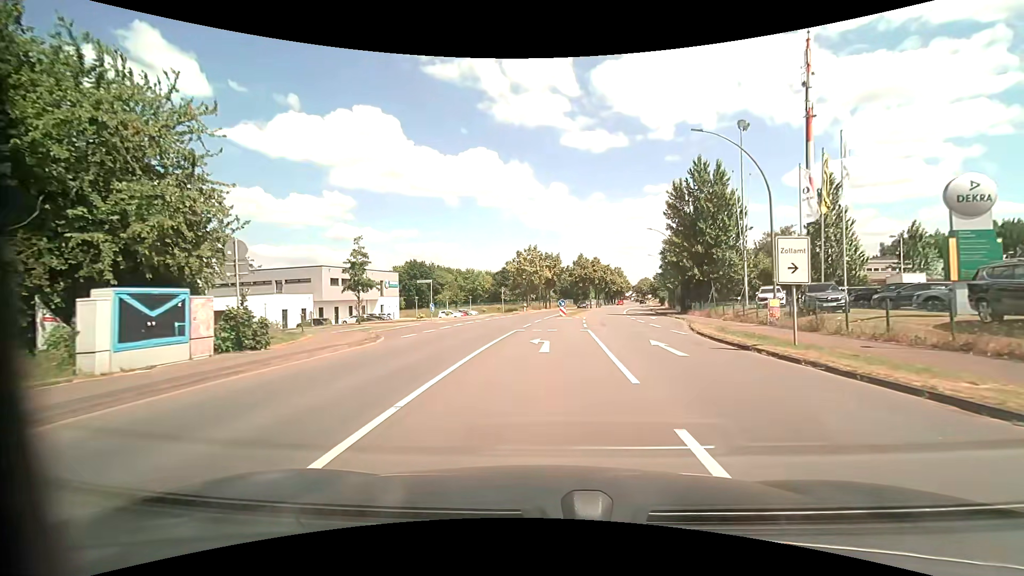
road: primary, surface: asphalt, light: Day
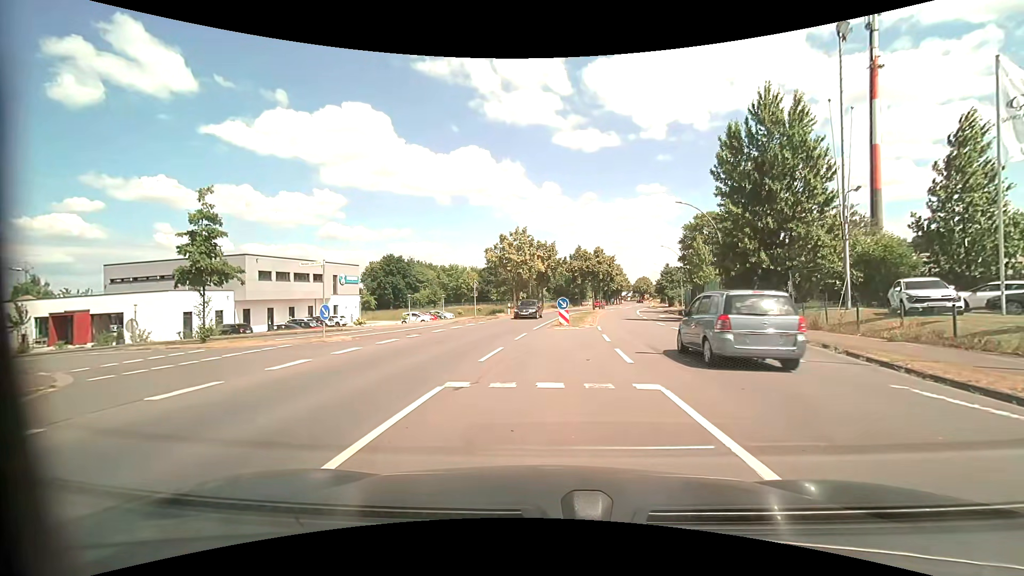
(+0.1, +15.2) m; +1°
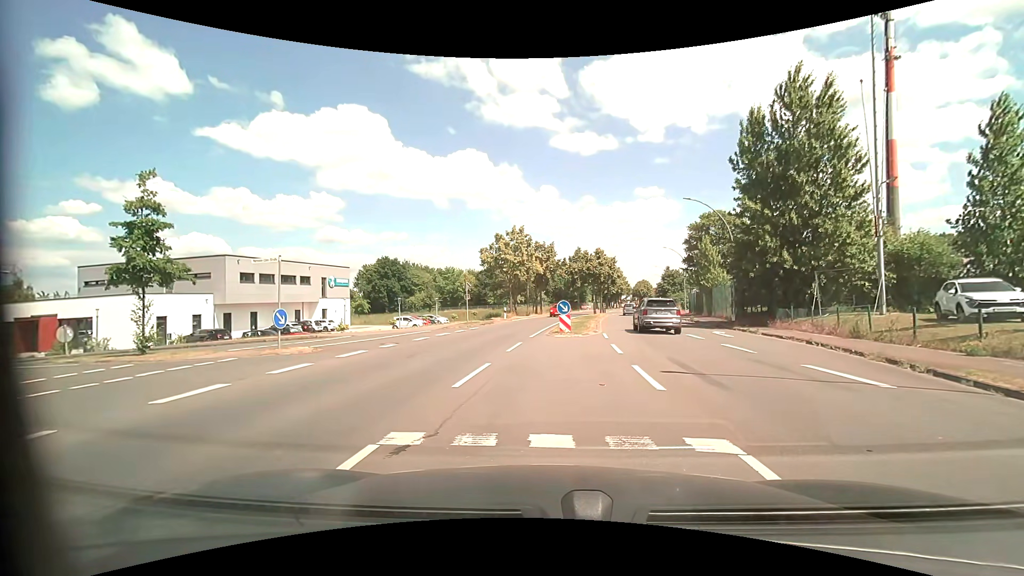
(0.0, +2.9) m; -1°
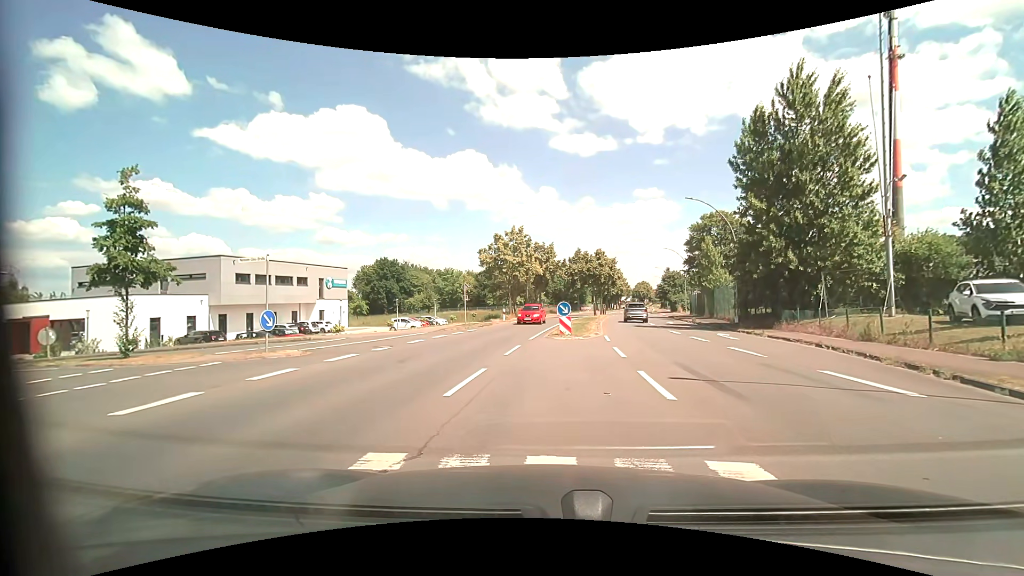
(0.0, +0.7) m; 0°
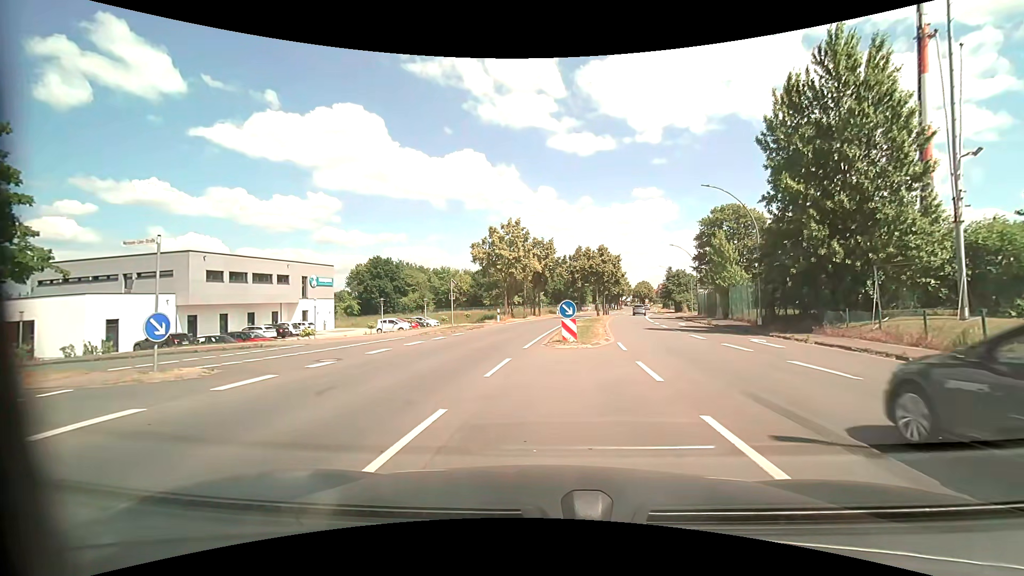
(+0.1, +4.4) m; +2°
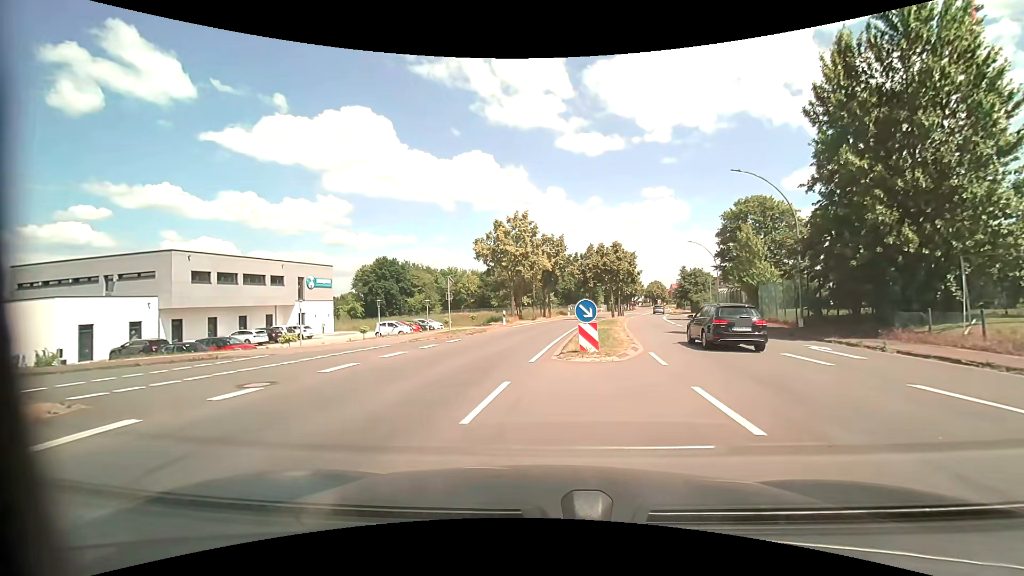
(0.0, +3.8) m; -1°
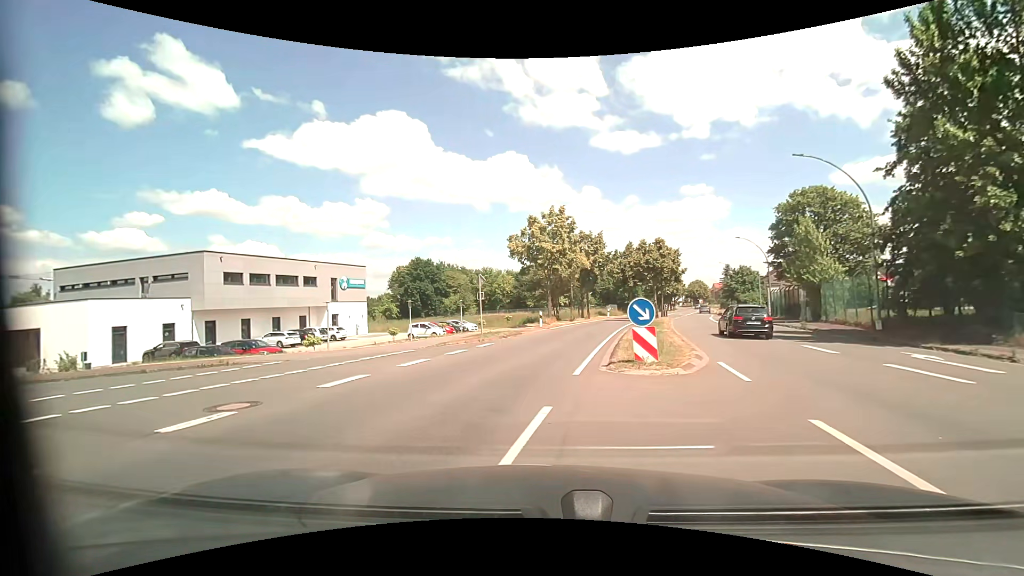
(-0.1, +2.2) m; -3°
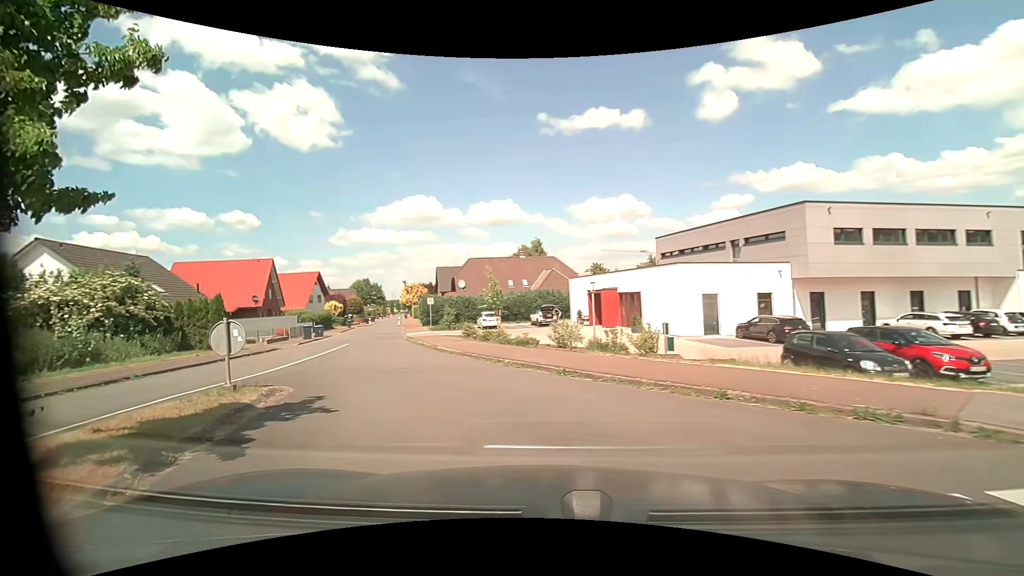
(-5.7, +10.2) m; -62°
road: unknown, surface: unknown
(-2, +10) (-6, +19) (-9, +28) (-12, +38) (-15, +48) (-18, +57) (-21, +67) (-24, +76) (-27, +86) (-29, +96) m
